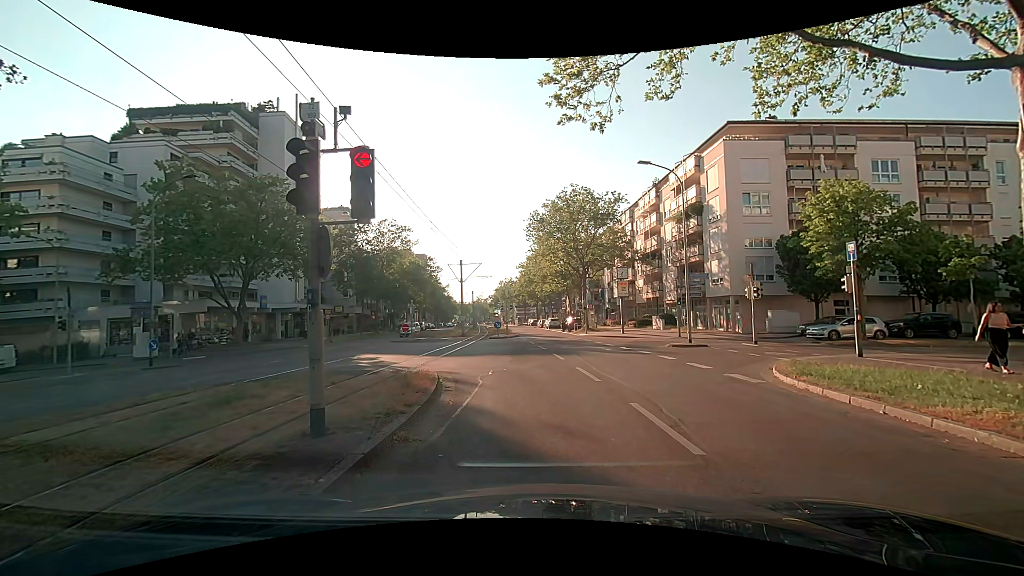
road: tertiary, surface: asphalt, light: Day
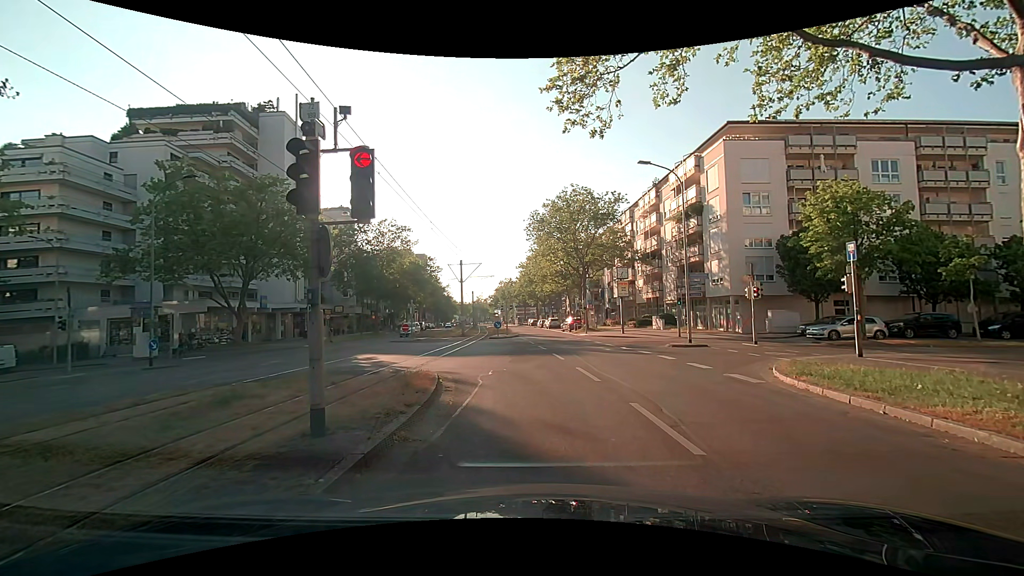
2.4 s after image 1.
(0.0, 0.0) m; 0°
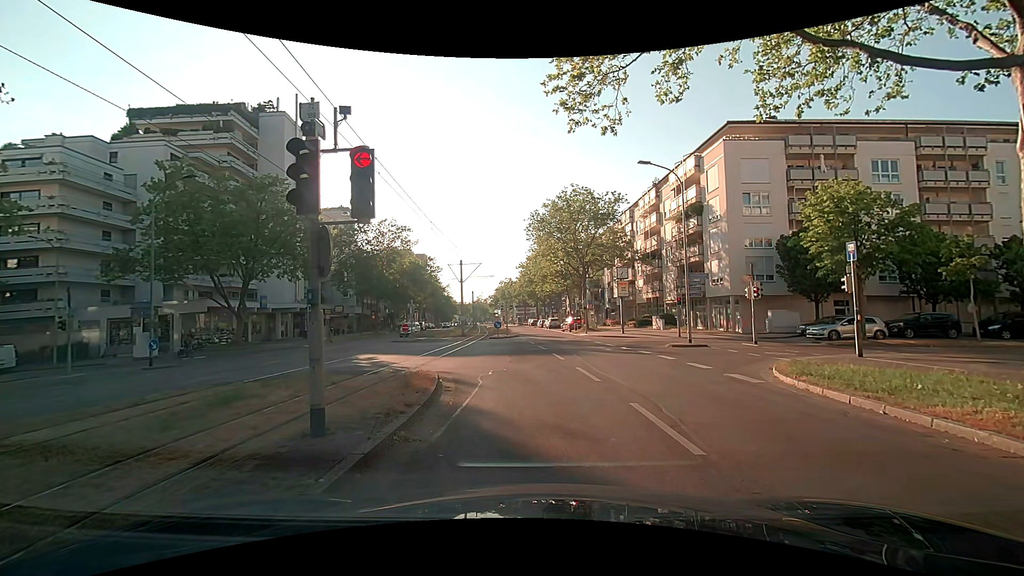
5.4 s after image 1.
(0.0, 0.0) m; 0°
